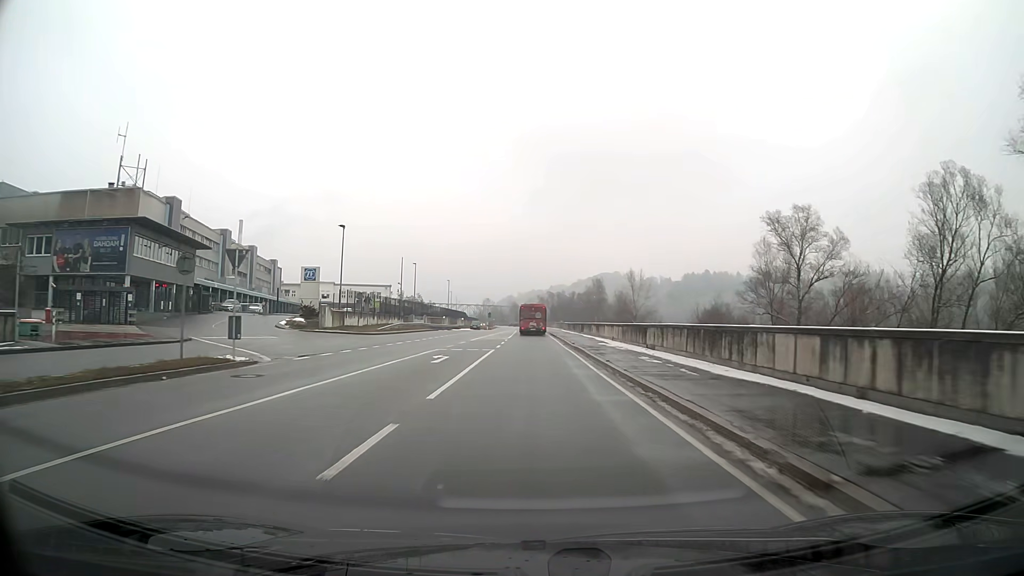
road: primary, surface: asphalt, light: Day
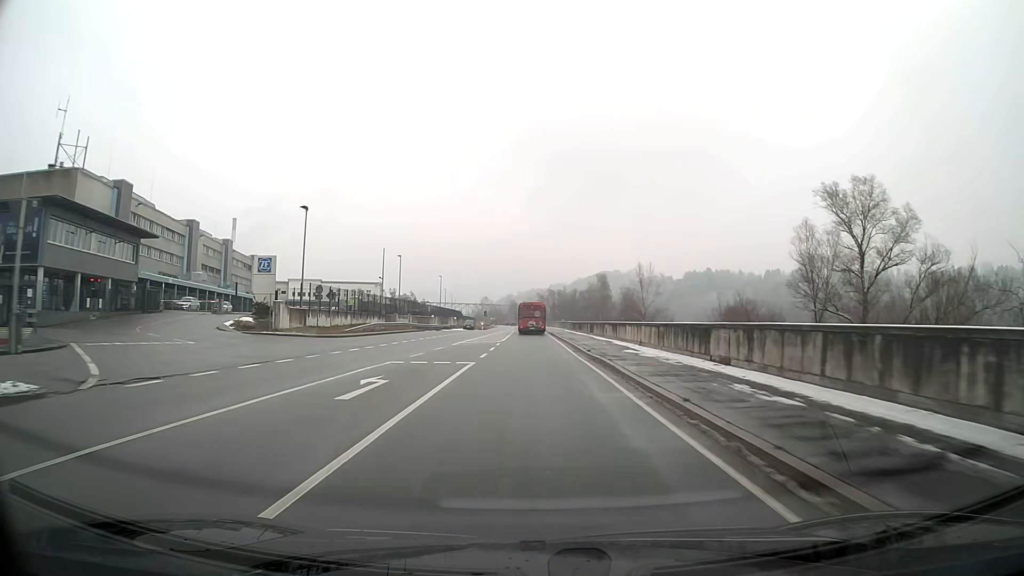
(0.0, +10.7) m; 0°
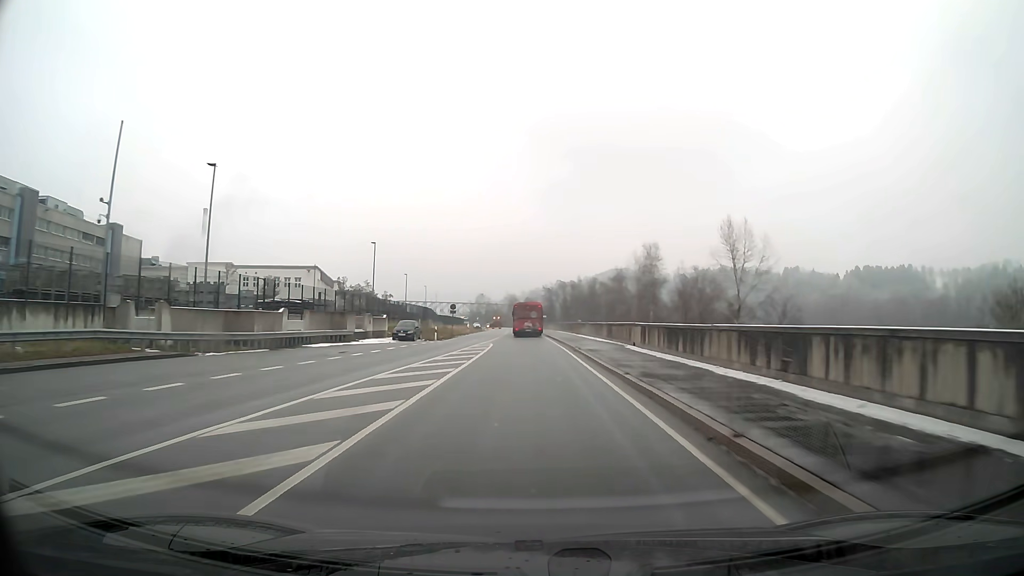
(-0.2, +53.7) m; 0°
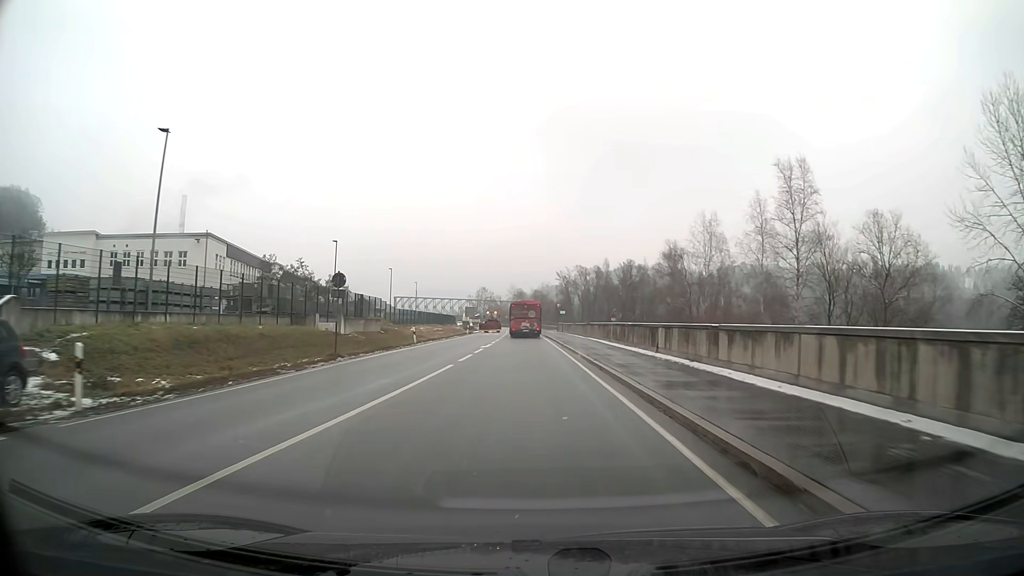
(-0.3, +42.9) m; -1°
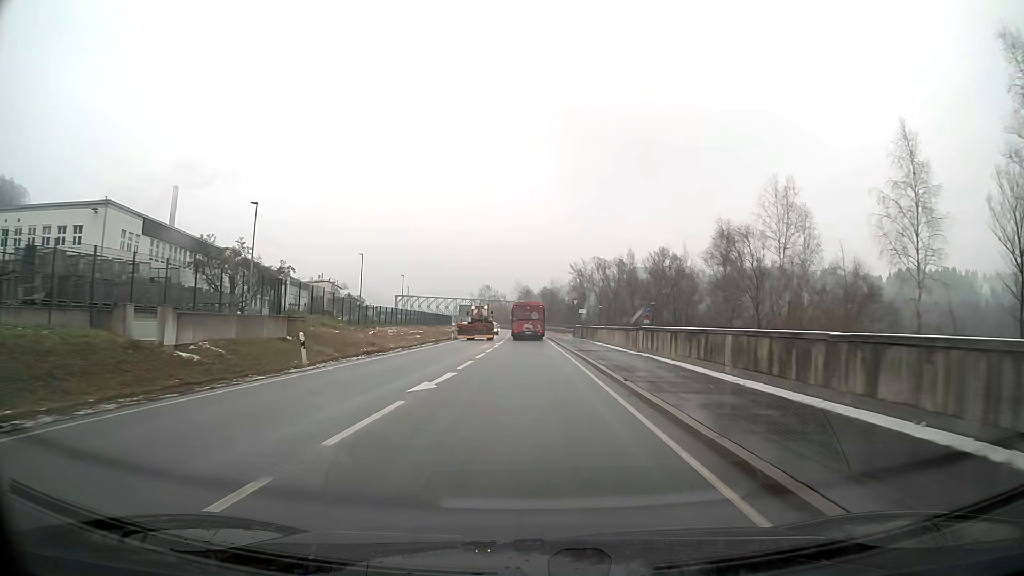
(-0.1, +21.5) m; 0°
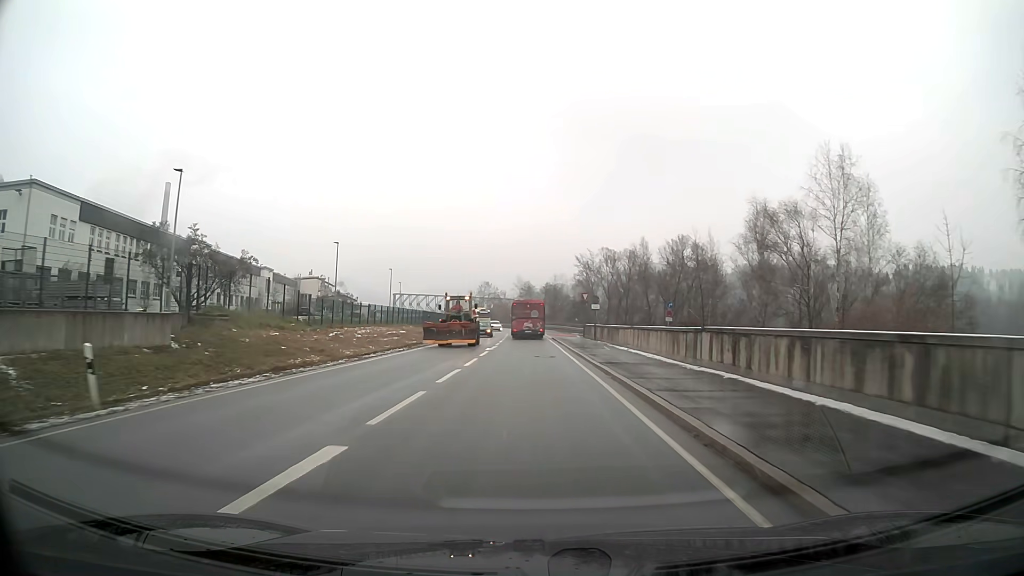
(0.0, +10.8) m; 0°
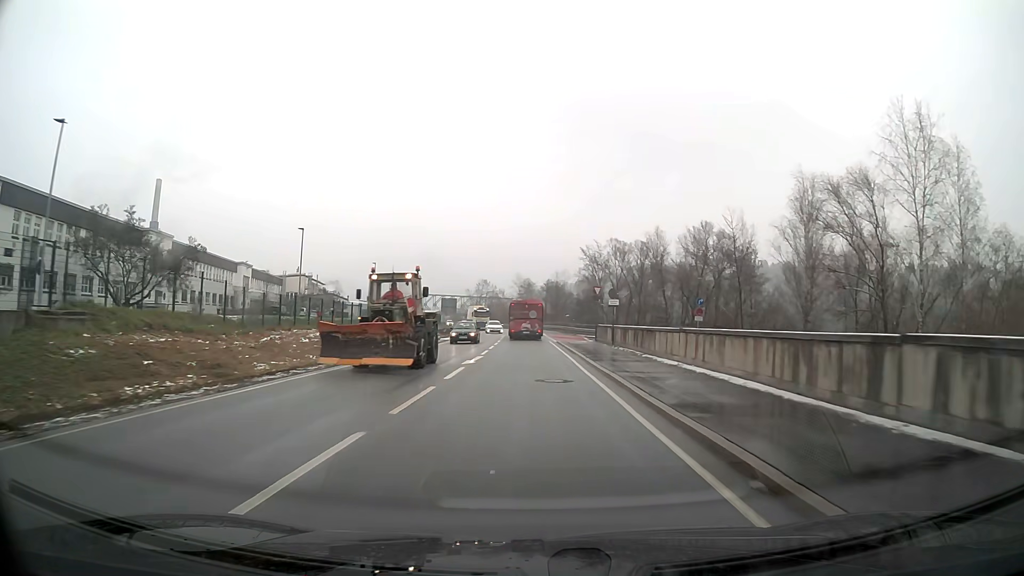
(0.0, +10.8) m; 0°
